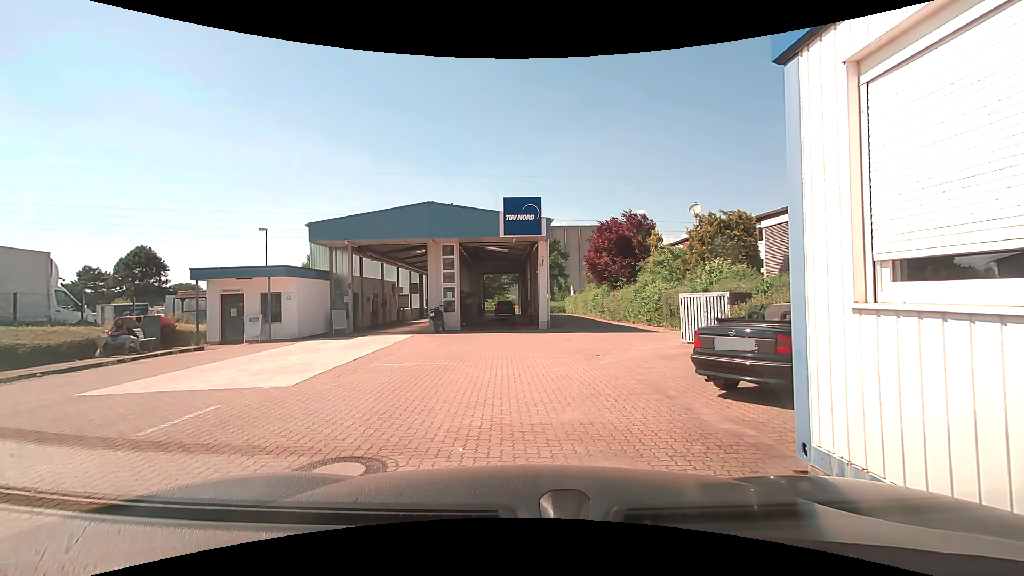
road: service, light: Day
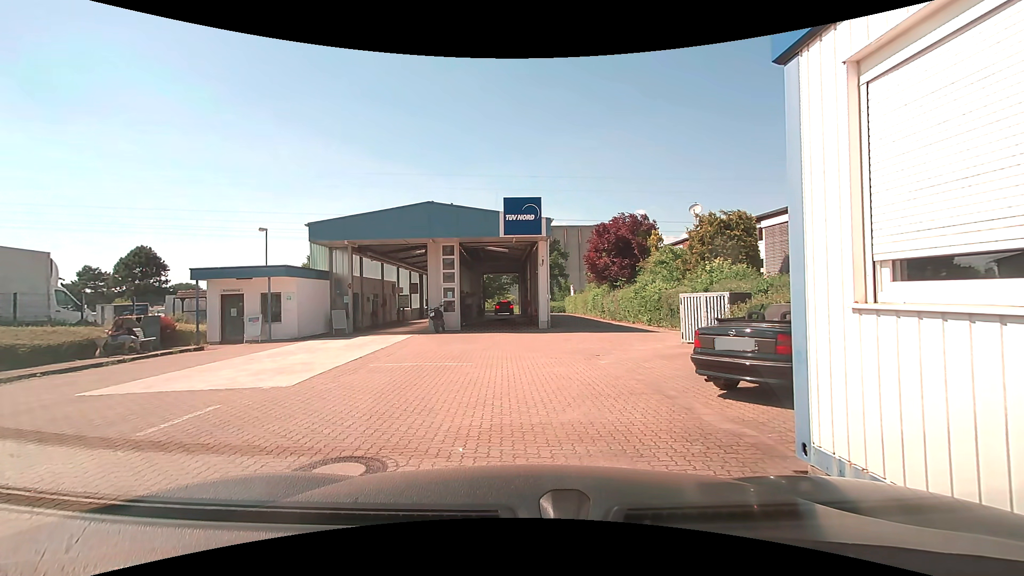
(0.0, 0.0) m; 0°
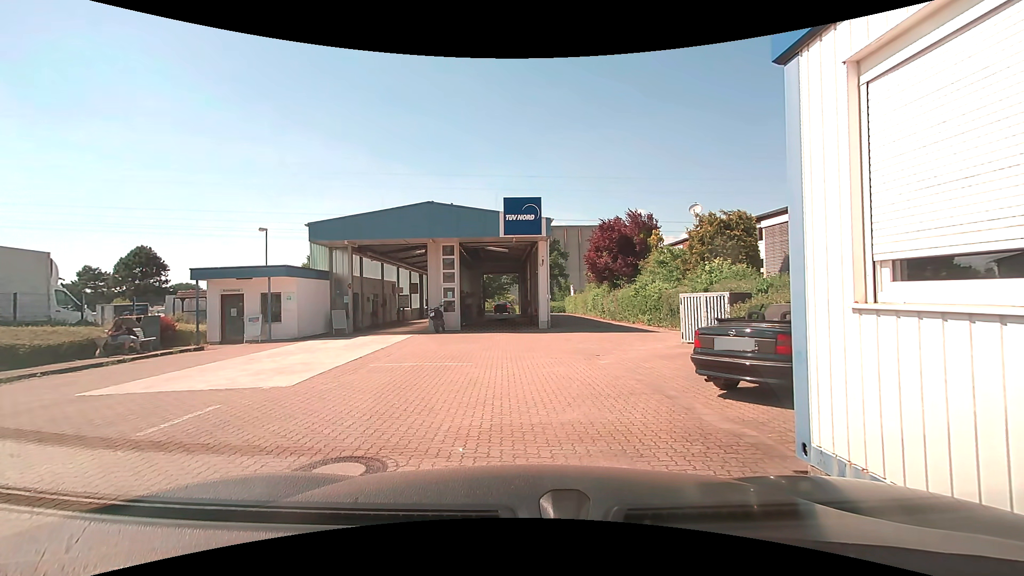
(0.0, 0.0) m; 0°
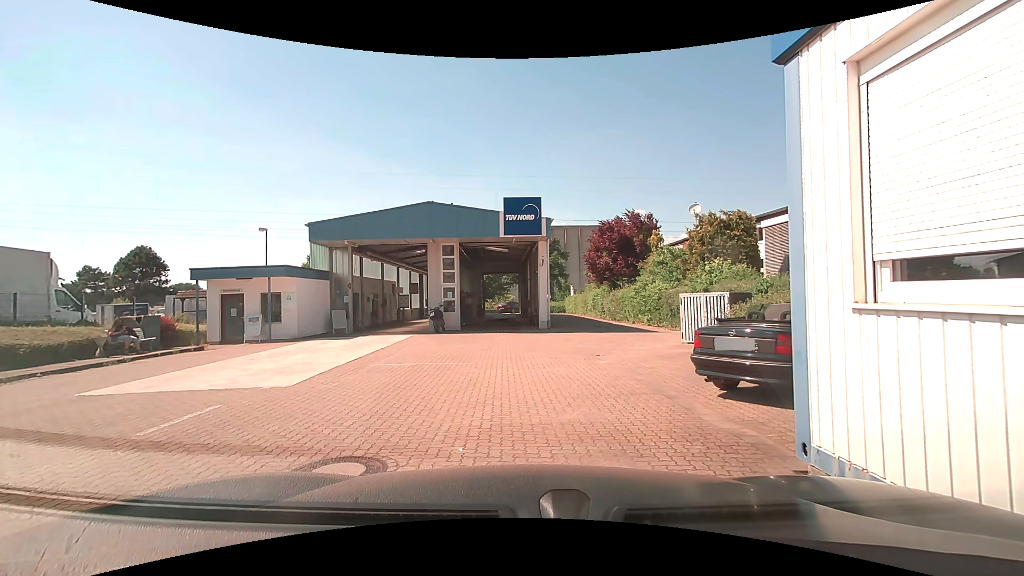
(0.0, 0.0) m; 0°
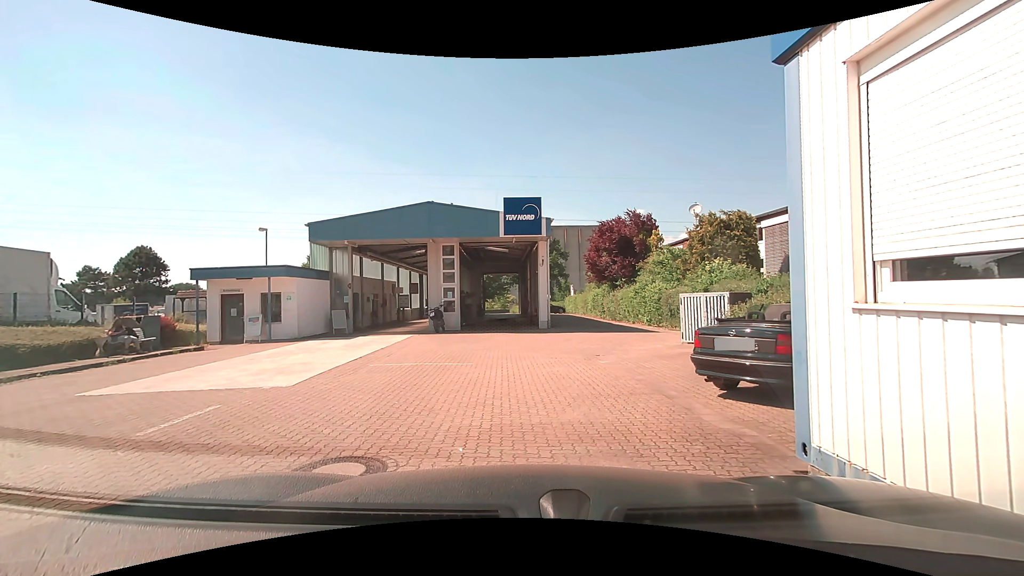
(0.0, 0.0) m; 0°
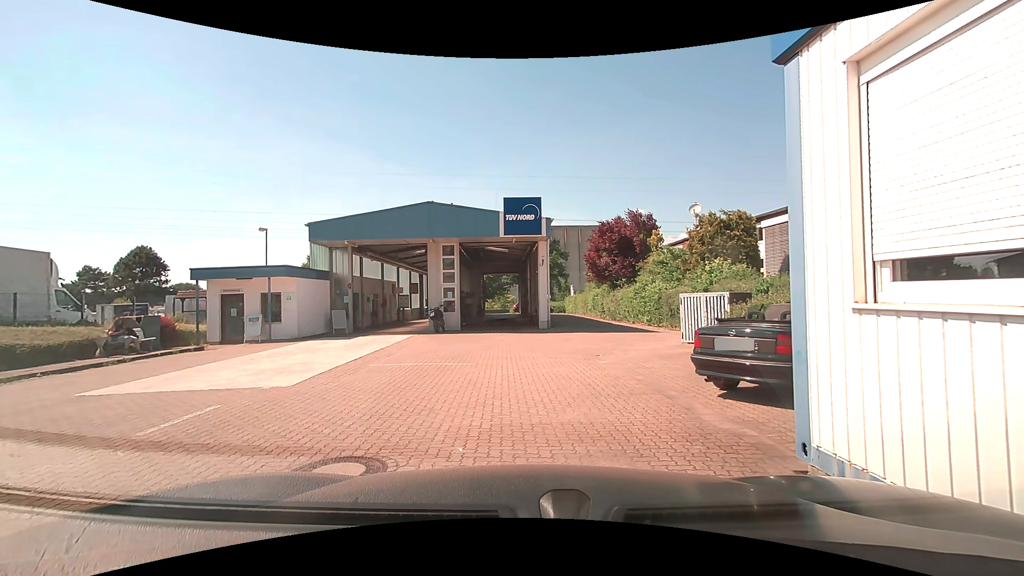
(0.0, 0.0) m; 0°
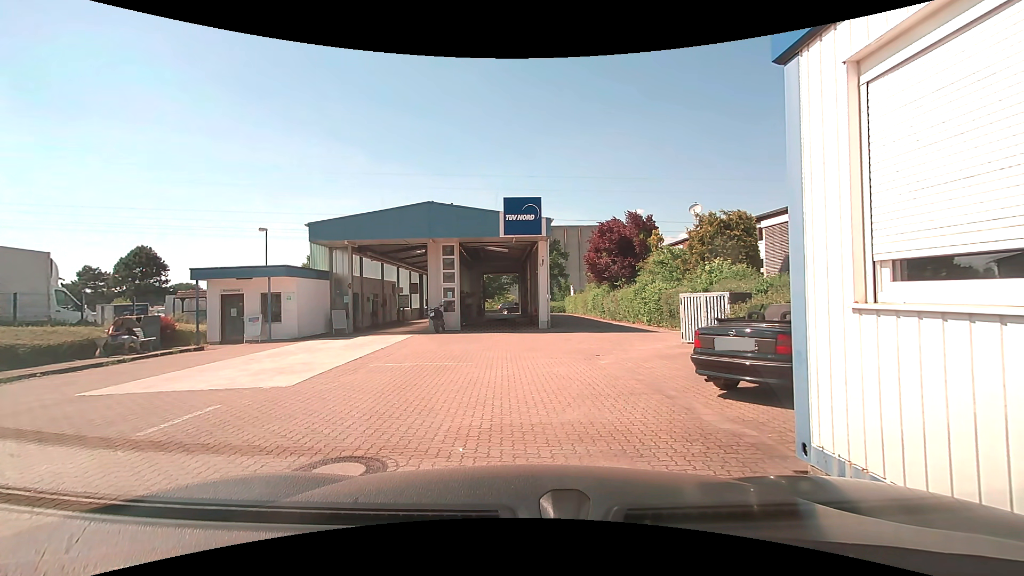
(0.0, 0.0) m; 0°
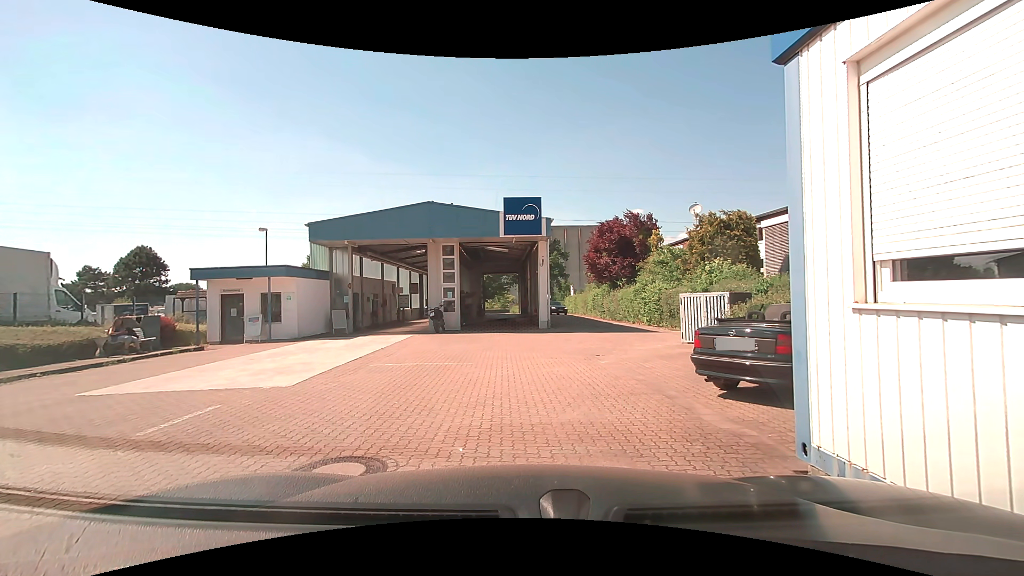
(0.0, 0.0) m; 0°
